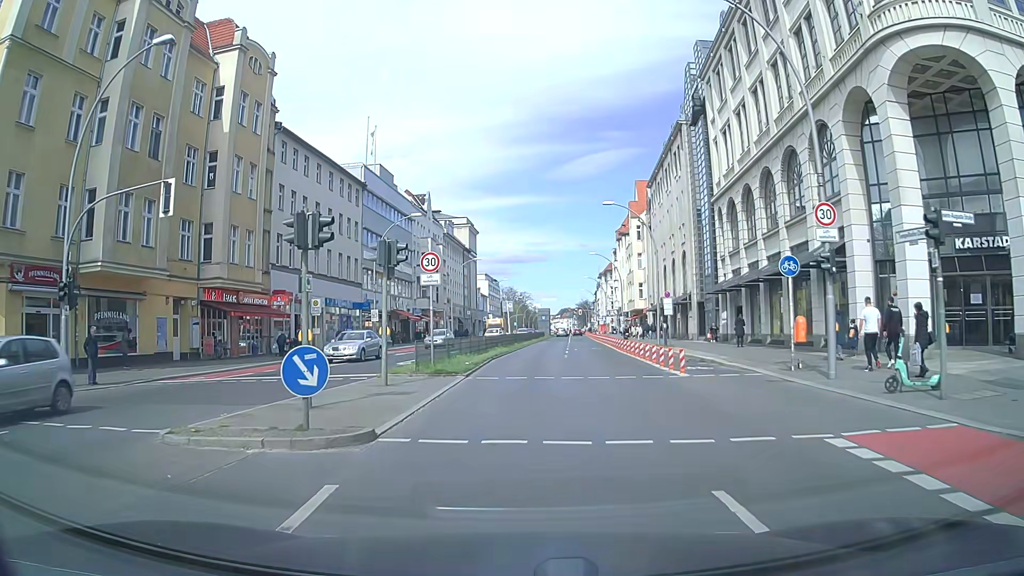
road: primary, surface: asphalt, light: Day
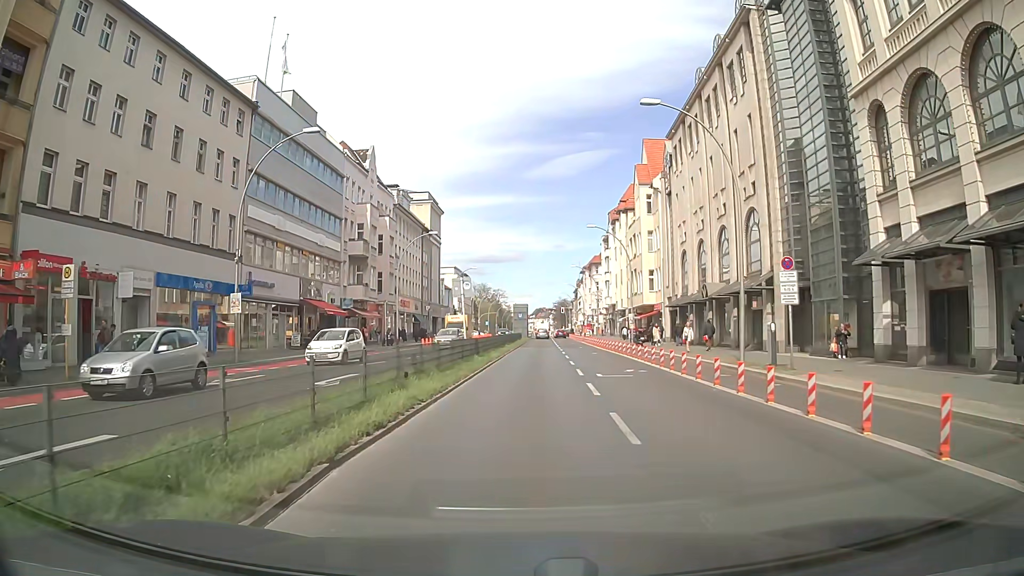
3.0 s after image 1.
(+0.6, +22.5) m; +2°
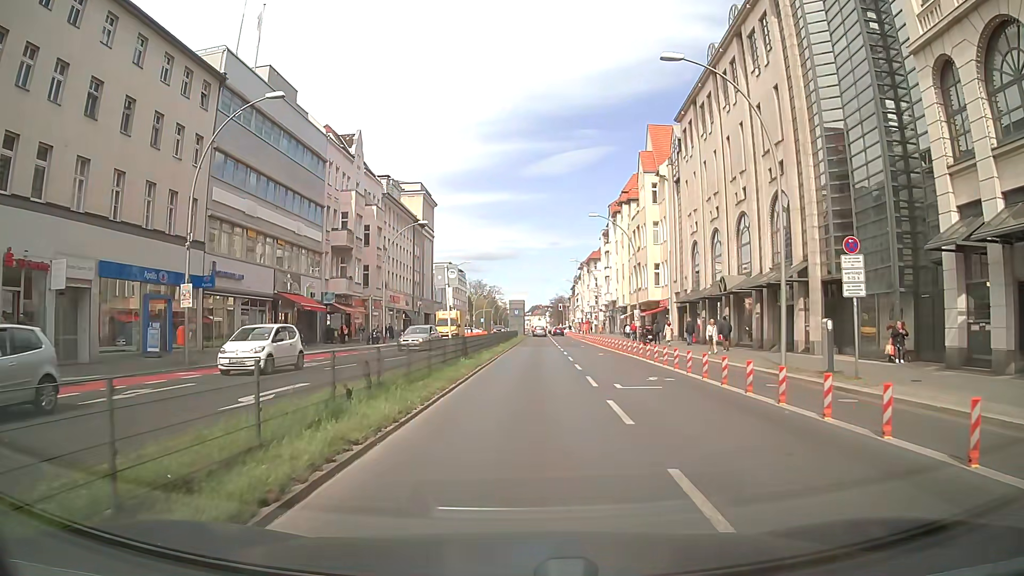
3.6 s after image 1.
(+0.1, +4.5) m; +2°
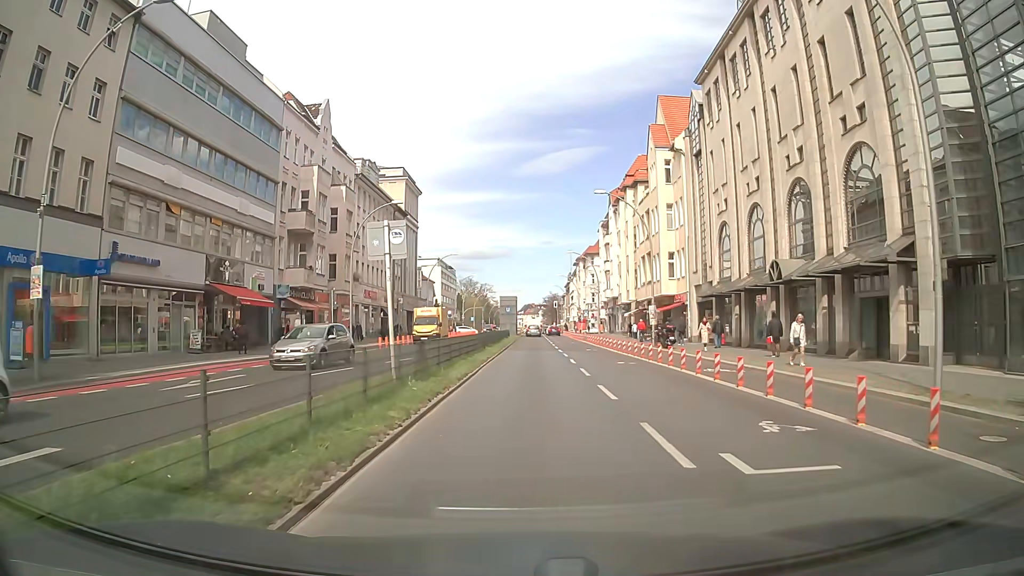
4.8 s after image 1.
(0.0, +9.1) m; 0°
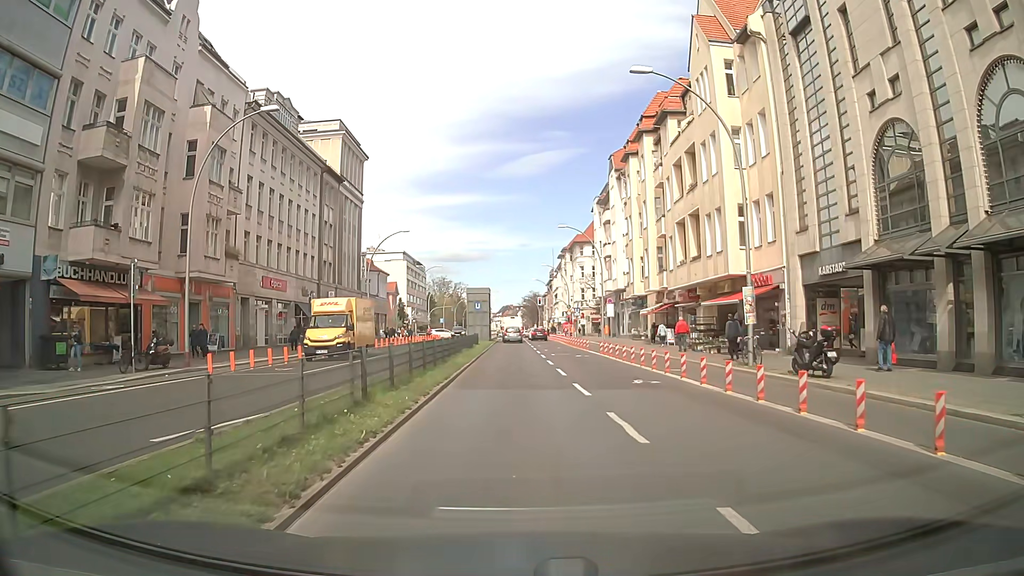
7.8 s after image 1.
(+0.4, +22.5) m; +2°
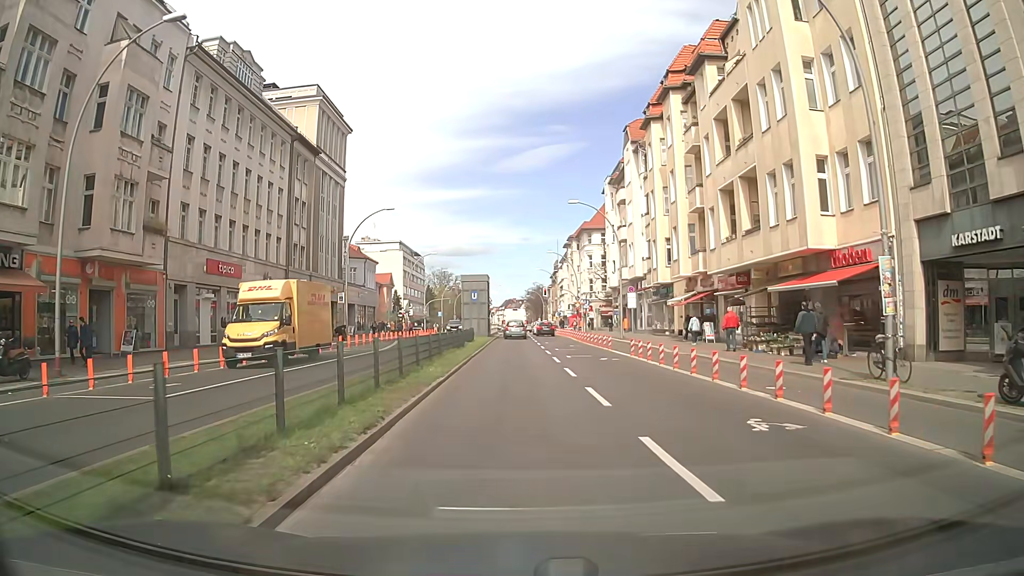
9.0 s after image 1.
(-0.1, +9.0) m; -1°
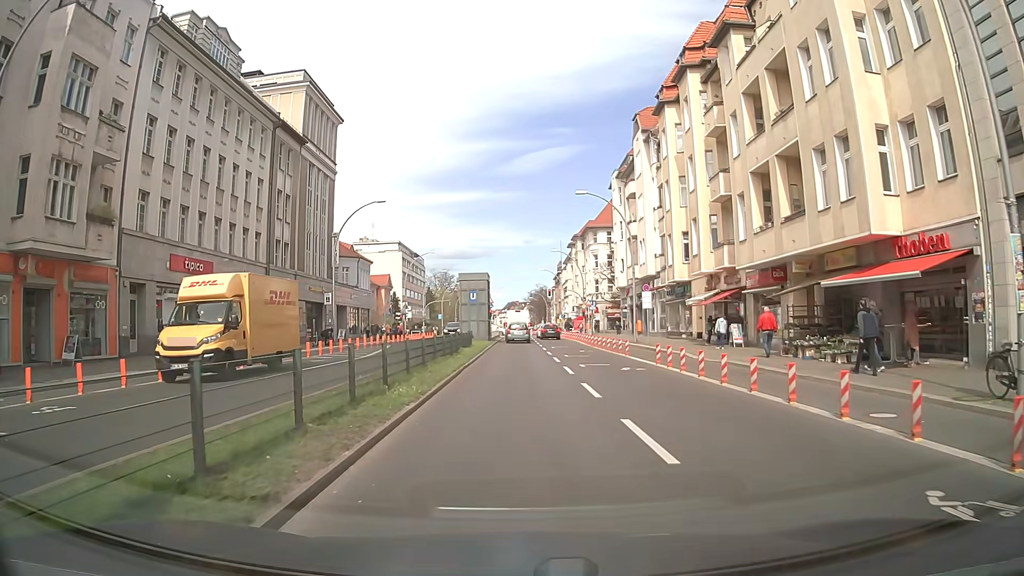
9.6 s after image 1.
(0.0, +4.5) m; 0°
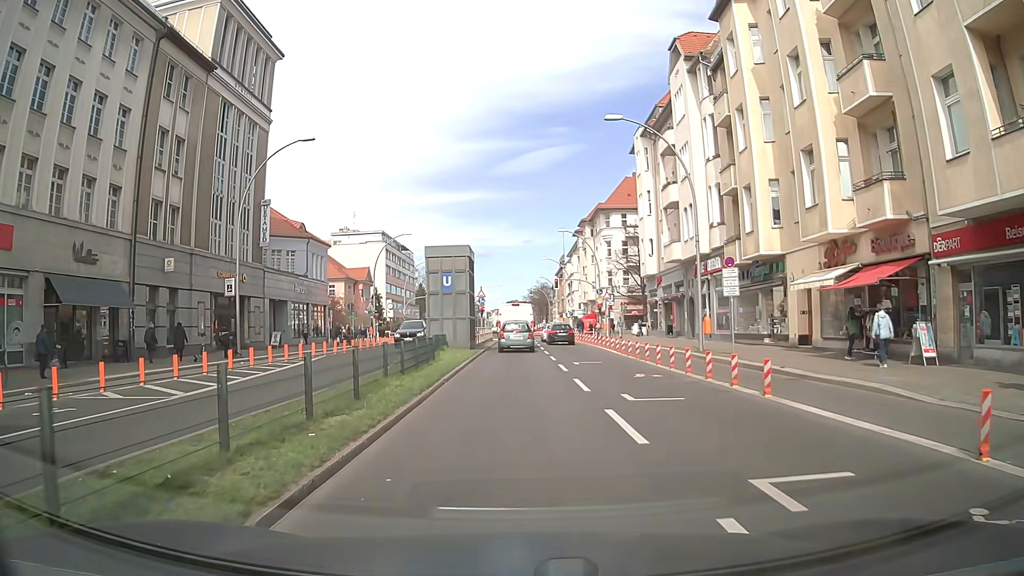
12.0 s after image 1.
(+0.2, +16.8) m; +1°
(0, +10) (0, +20) (0, +30) (-1, +40) (-1, +50) (-1, +60) (-1, +70) (-1, +80) (-2, +90) (-2, +100) m
